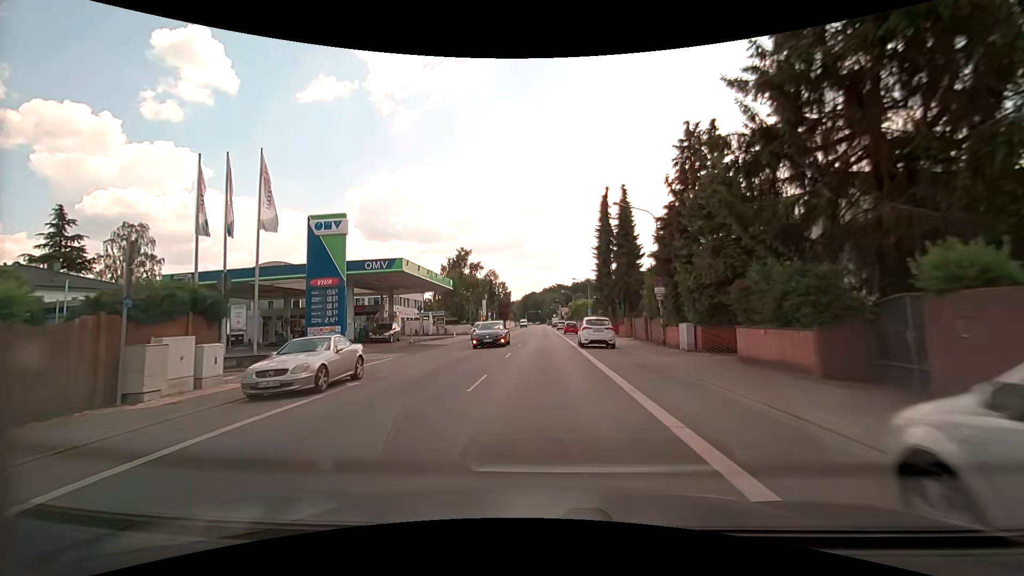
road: primary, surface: asphalt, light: Day
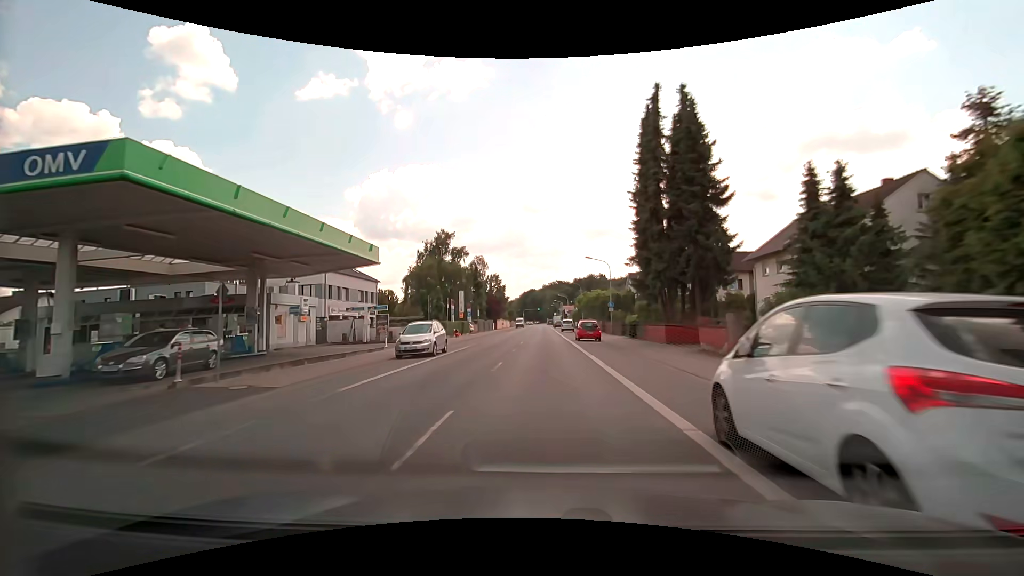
(0.0, +23.0) m; 0°
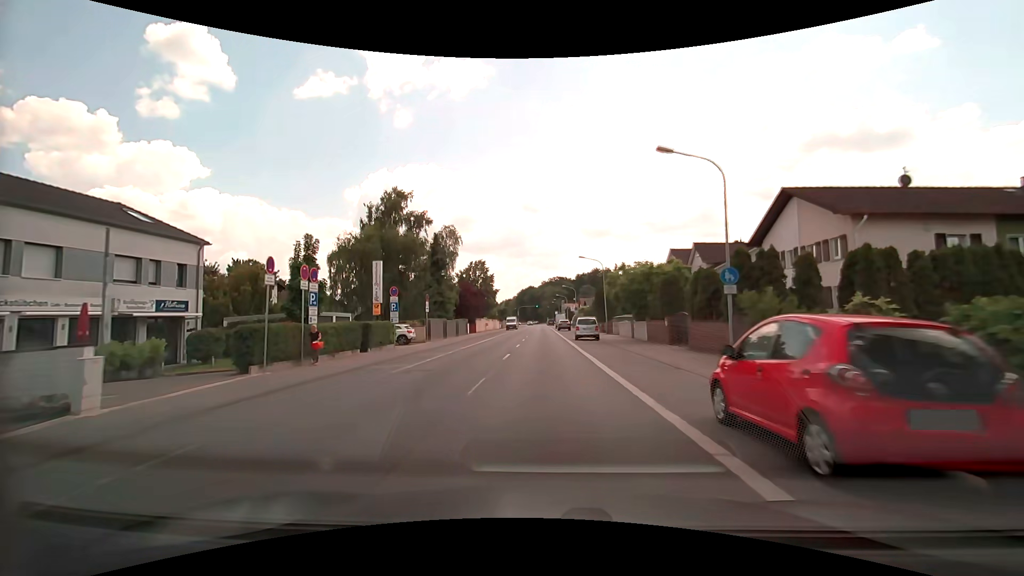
(+0.2, +30.7) m; +1°
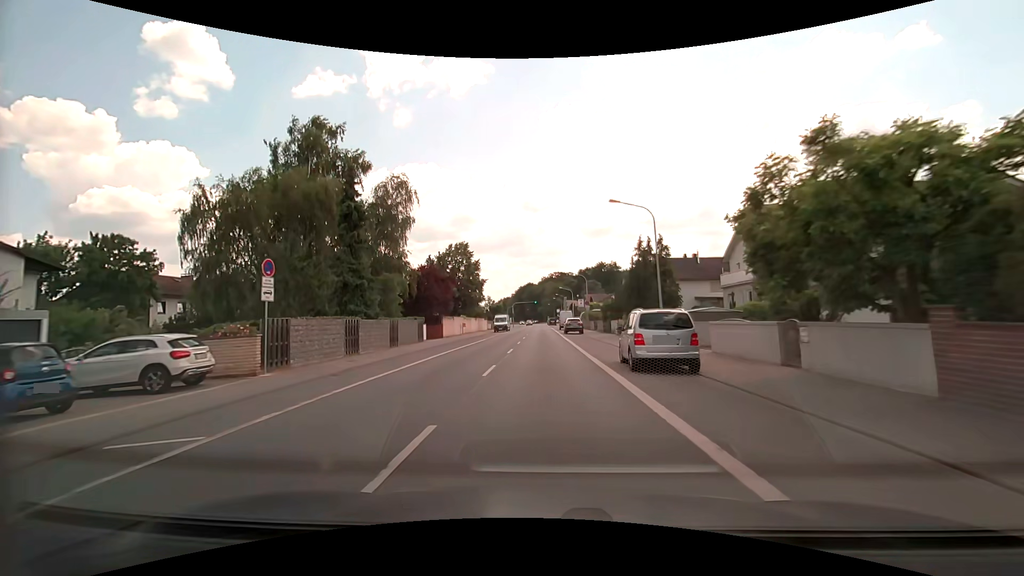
(-0.1, +23.1) m; 0°
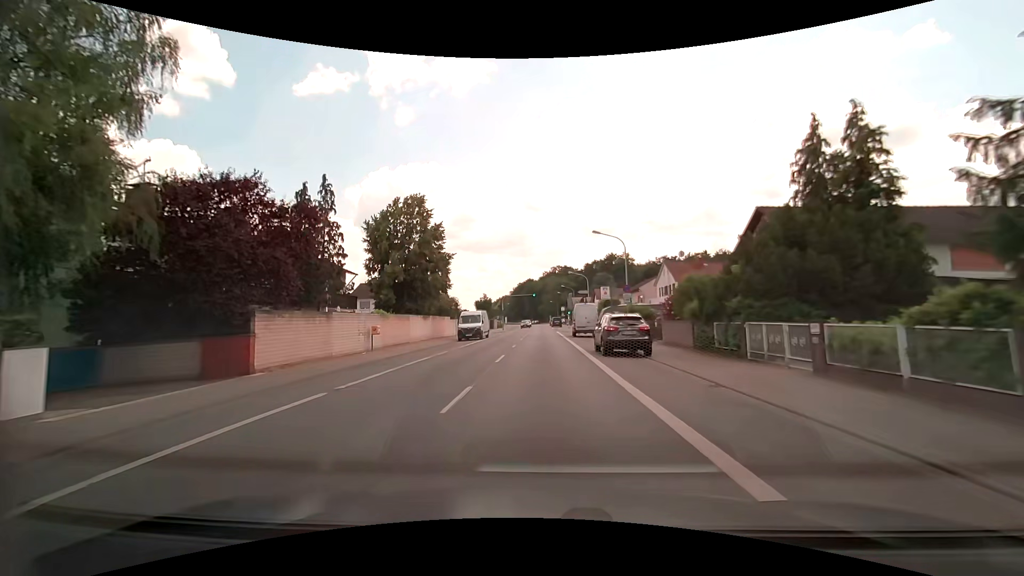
(-0.1, +30.9) m; 0°
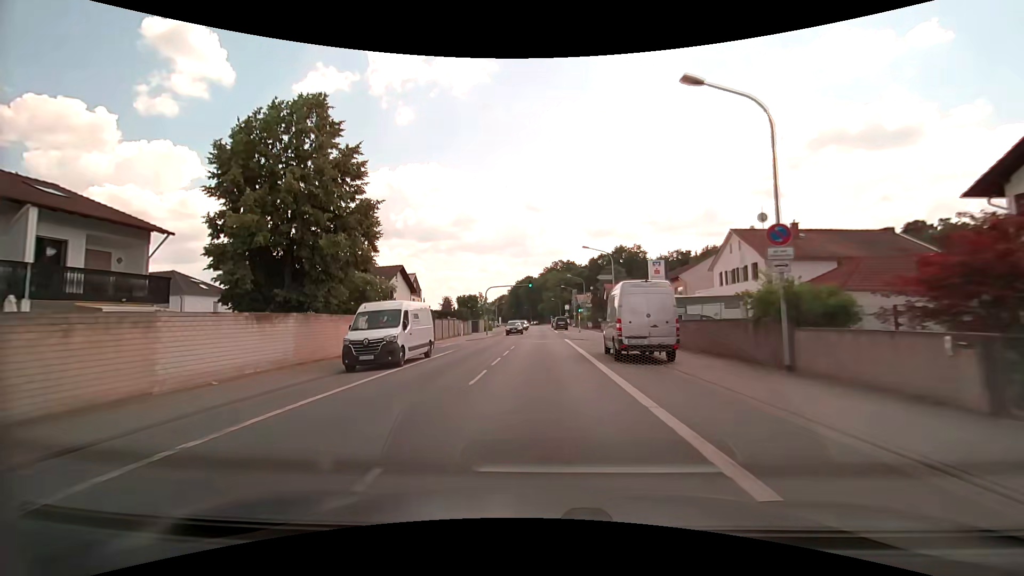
(-0.1, +23.2) m; 0°
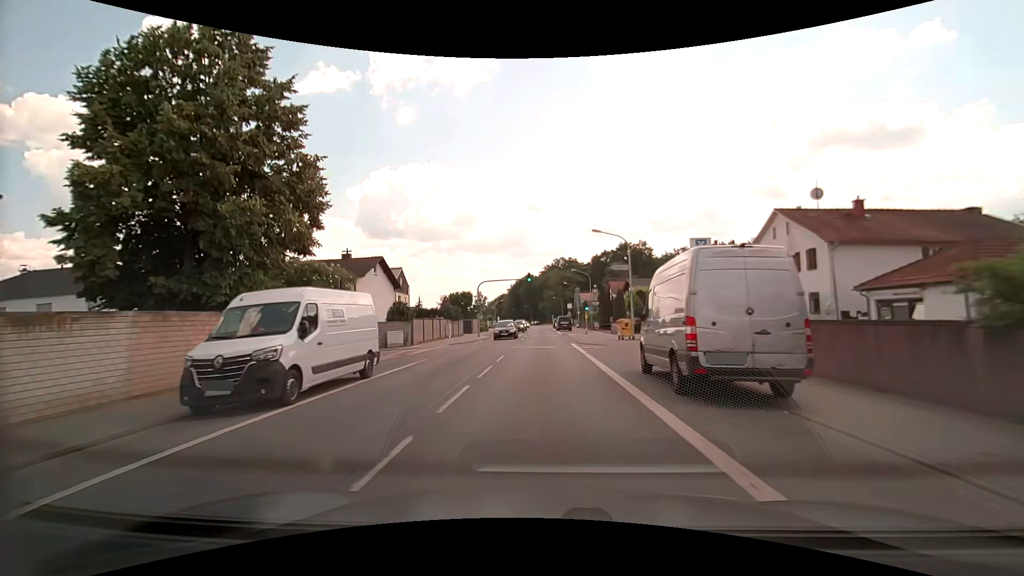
(0.0, +7.7) m; 0°
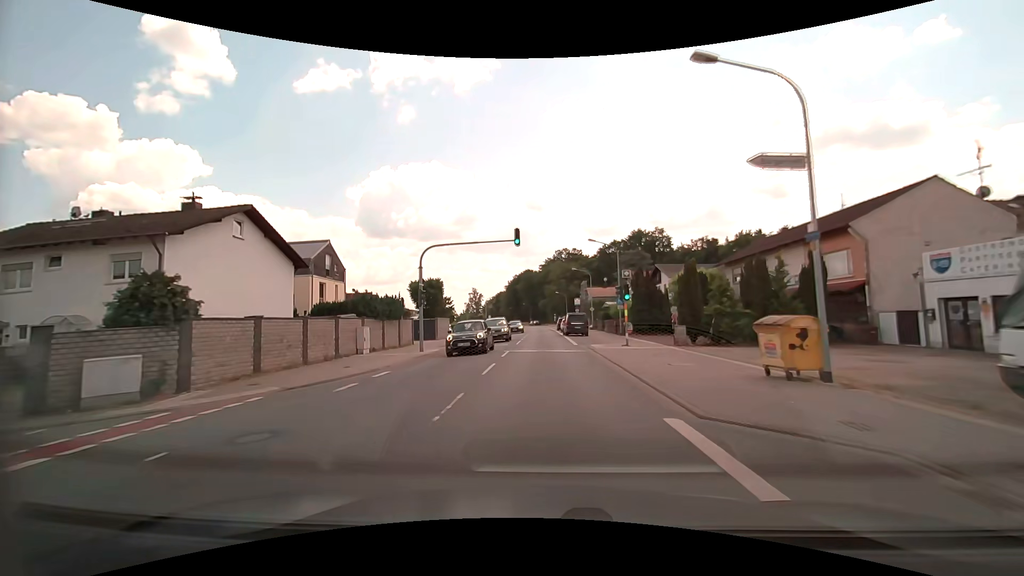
(-0.1, +23.2) m; 0°
(0, +10) (0, +20) (0, +30) (0, +40) (0, +50) (0, +60) (0, +70) (0, +80) (-1, +90) (-1, +100) m
